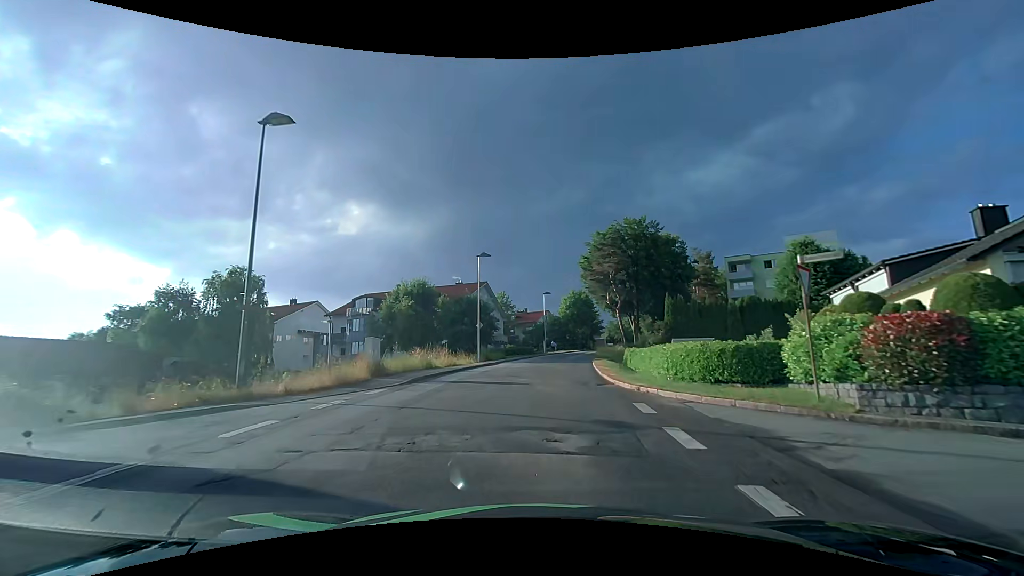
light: Day
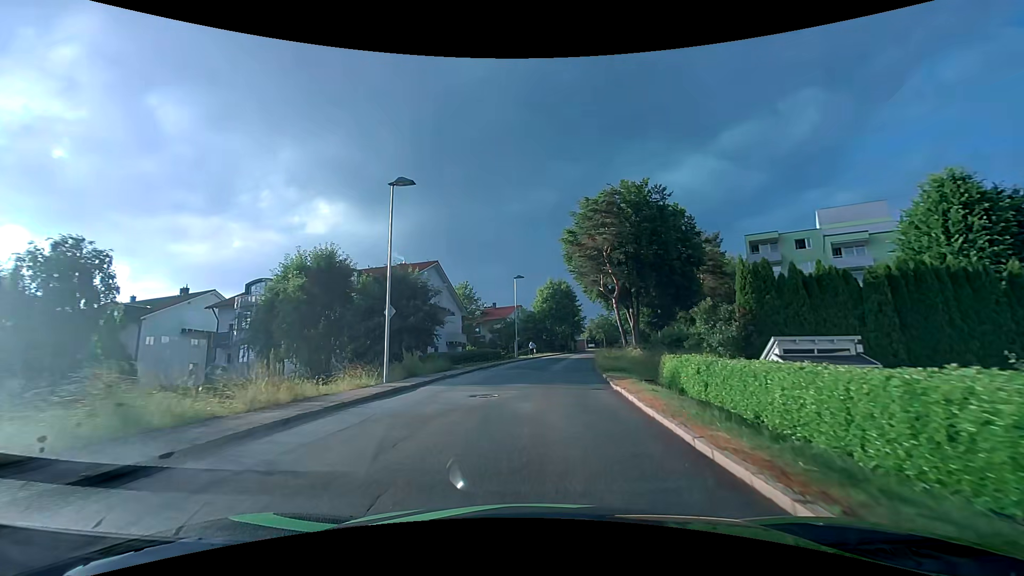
(+0.7, +17.5) m; +4°
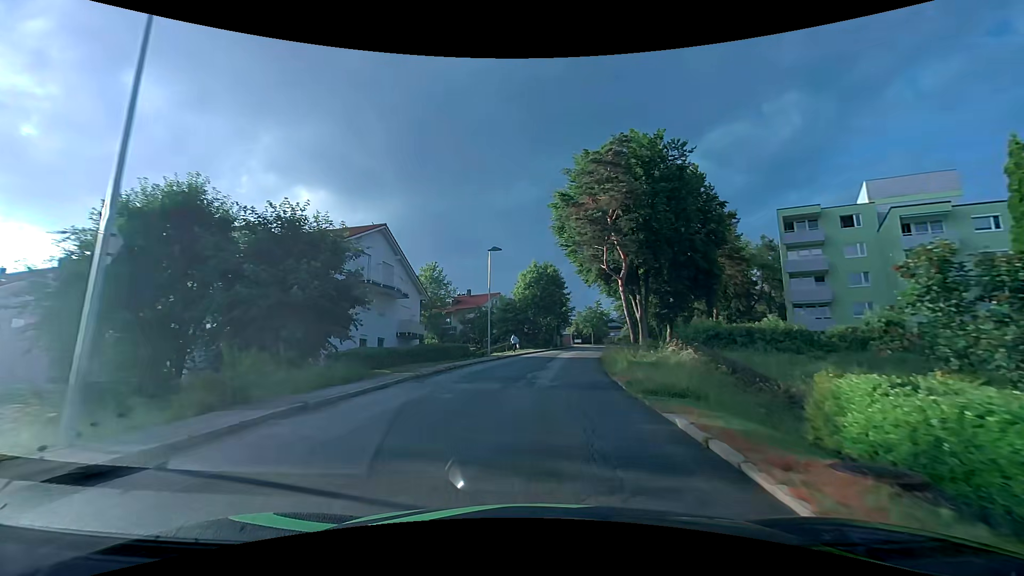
(+0.3, +12.2) m; +2°
(0, +10) (+1, +20) (+2, +30) (+4, +40) (+6, +50) (+8, +59) (+11, +69) (+13, +79) (+17, +88) (+21, +97) m
